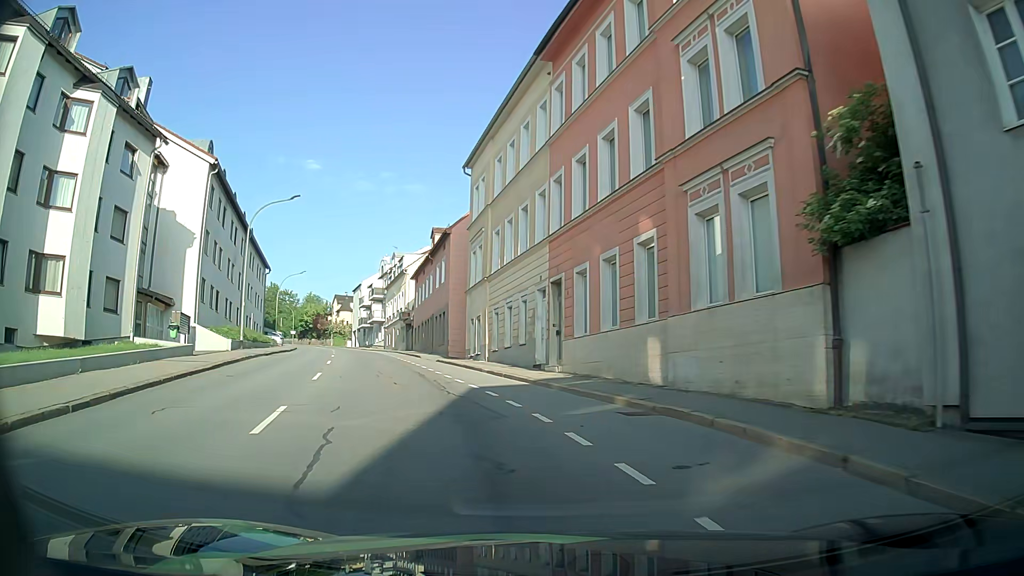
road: tertiary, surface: asphalt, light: Day
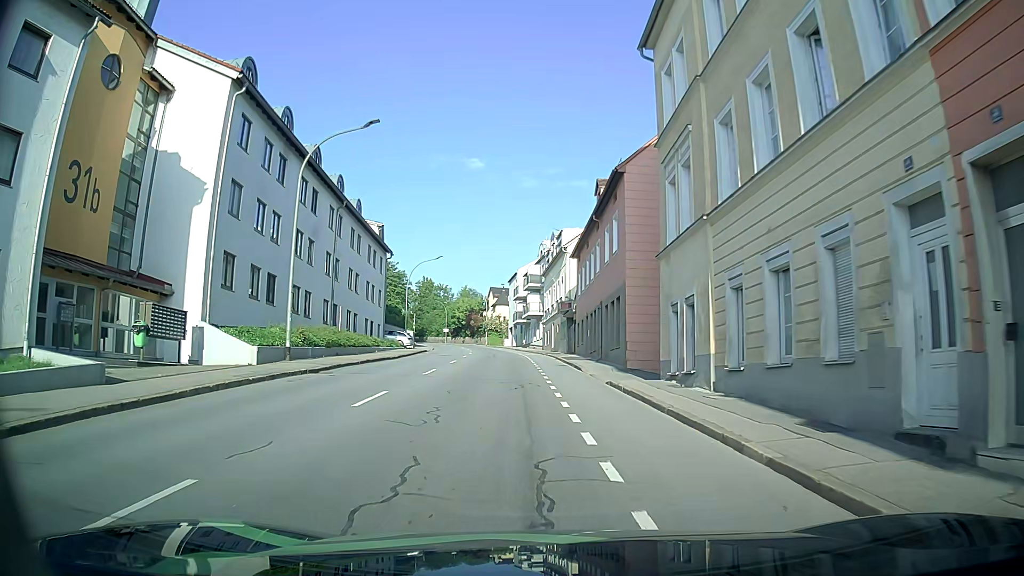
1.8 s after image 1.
(-2.2, +15.2) m; -15°
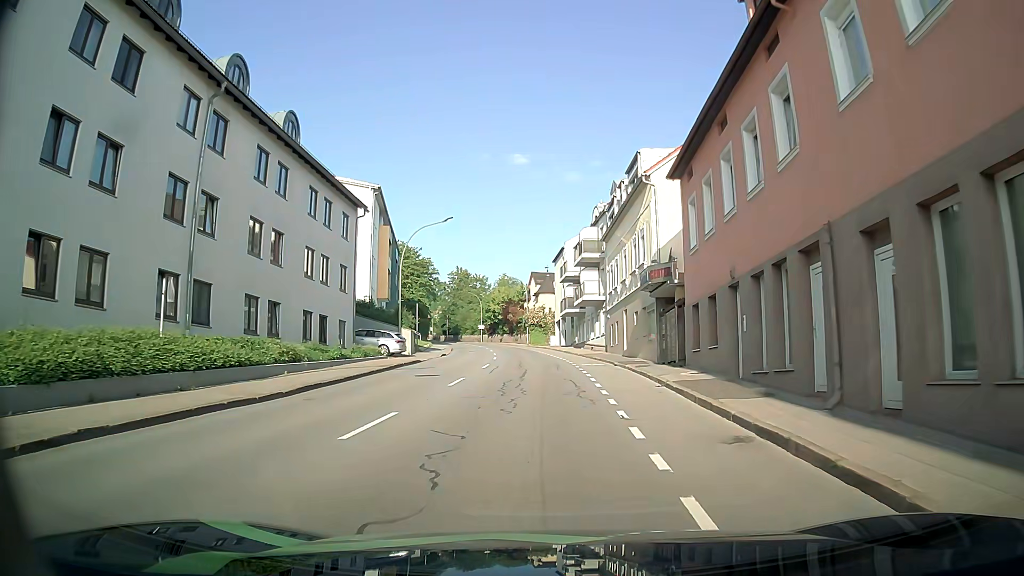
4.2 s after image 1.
(-0.9, +21.8) m; -4°
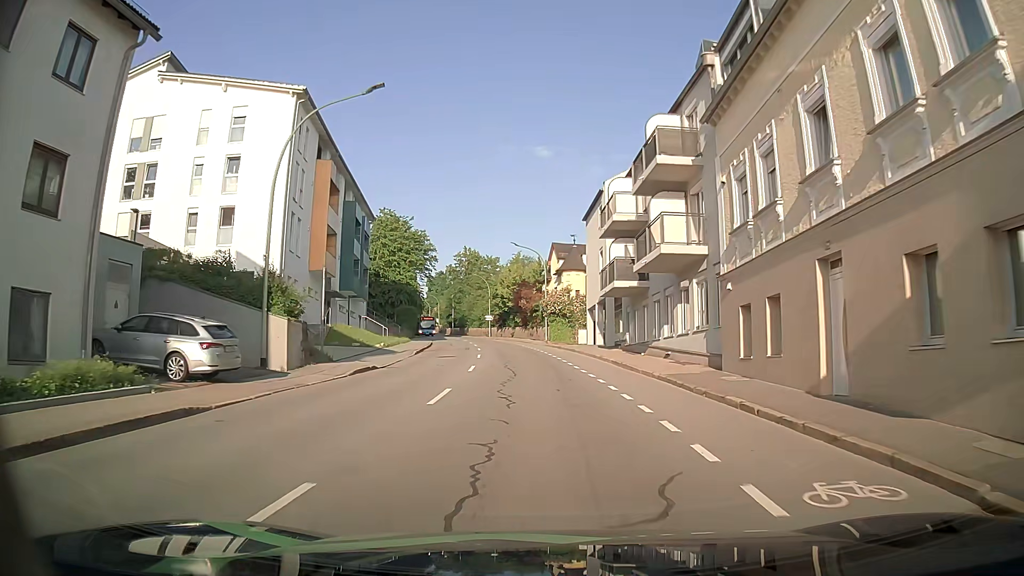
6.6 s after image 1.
(-0.2, +24.0) m; -1°
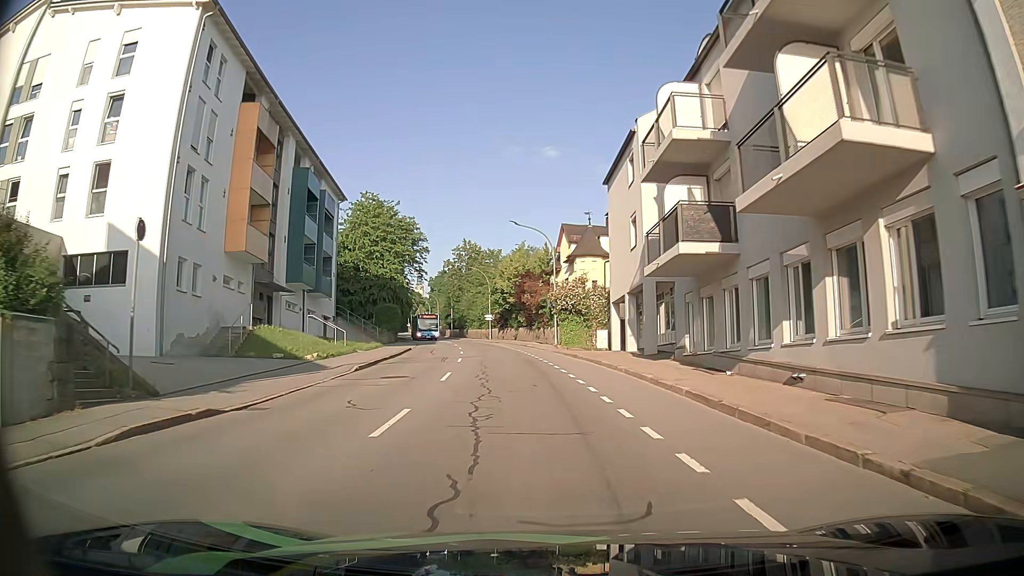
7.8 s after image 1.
(-0.2, +12.5) m; -2°
